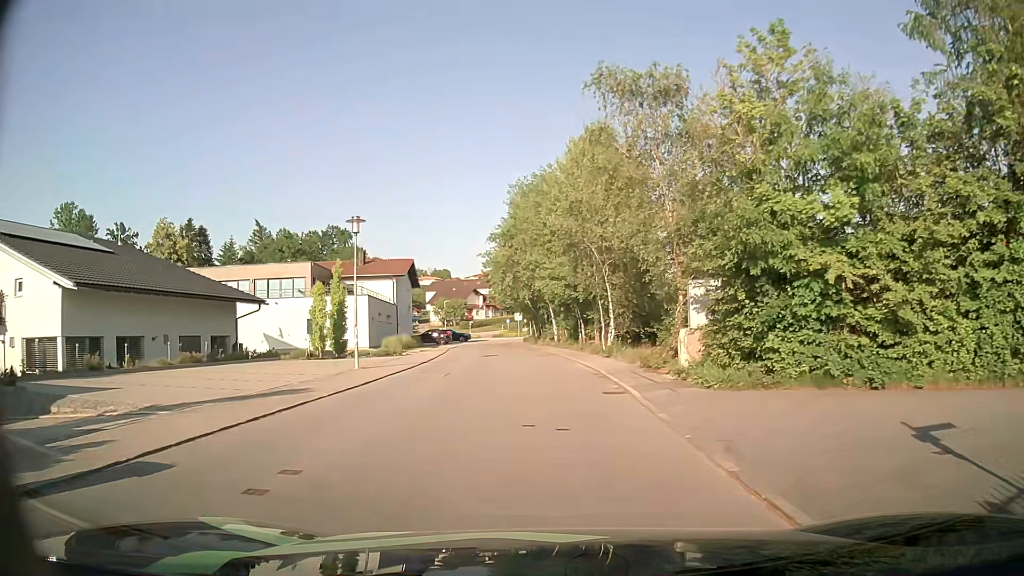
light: Day
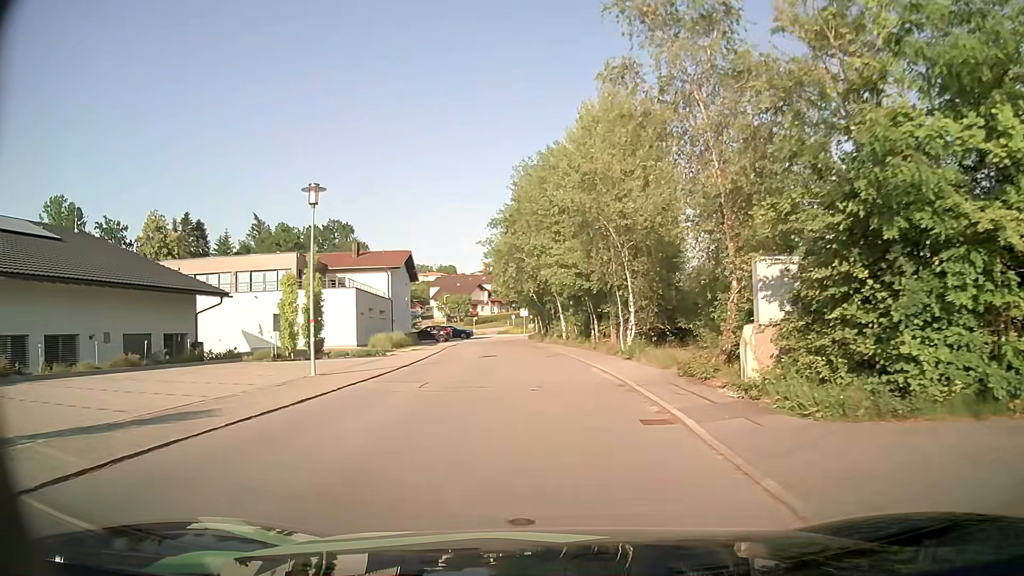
(0.0, +4.8) m; 0°
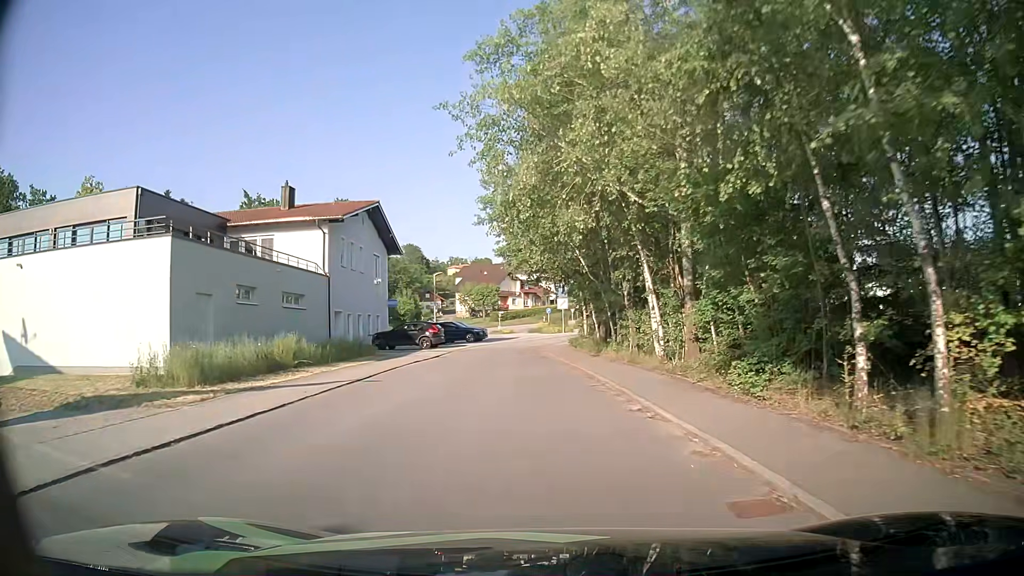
(-0.8, +25.8) m; -4°
(0, +10) (-1, +20) (-1, +30) (-1, +40) (+2, +50) (+5, +59) (+9, +68) (+12, +78) (+11, +87) (+5, +95) m
